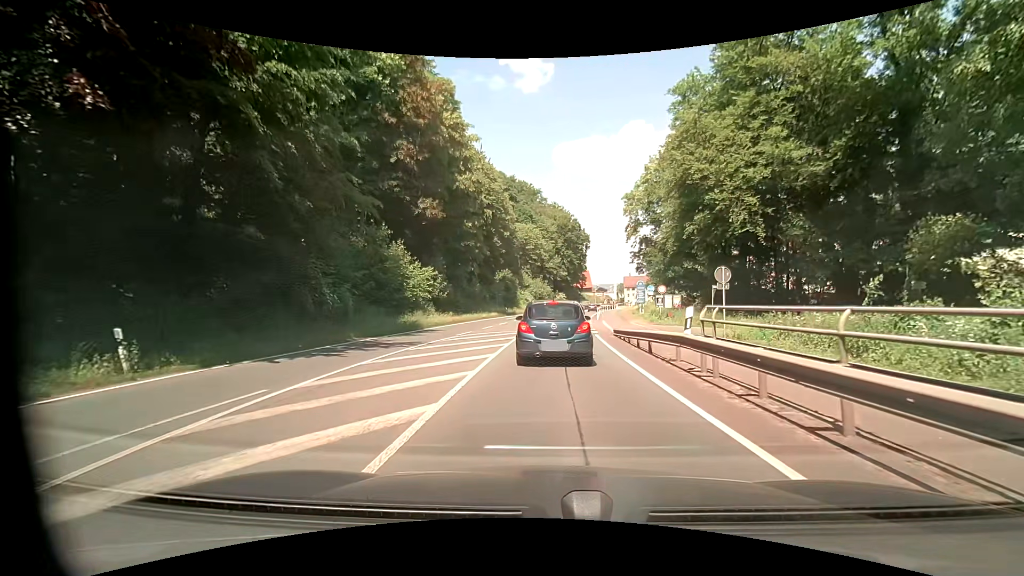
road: primary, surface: asphalt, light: Day
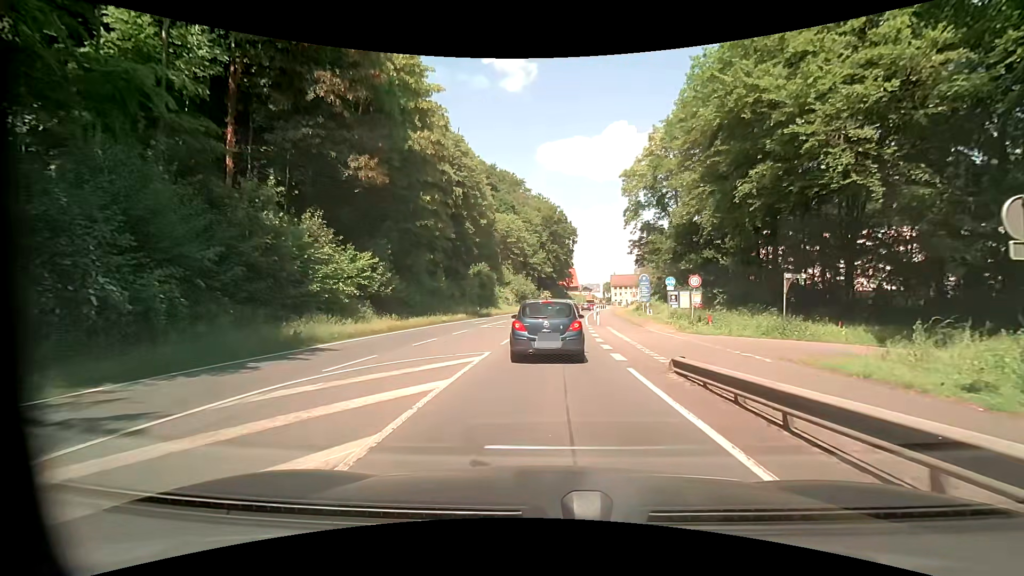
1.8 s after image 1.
(+0.1, +12.6) m; 0°
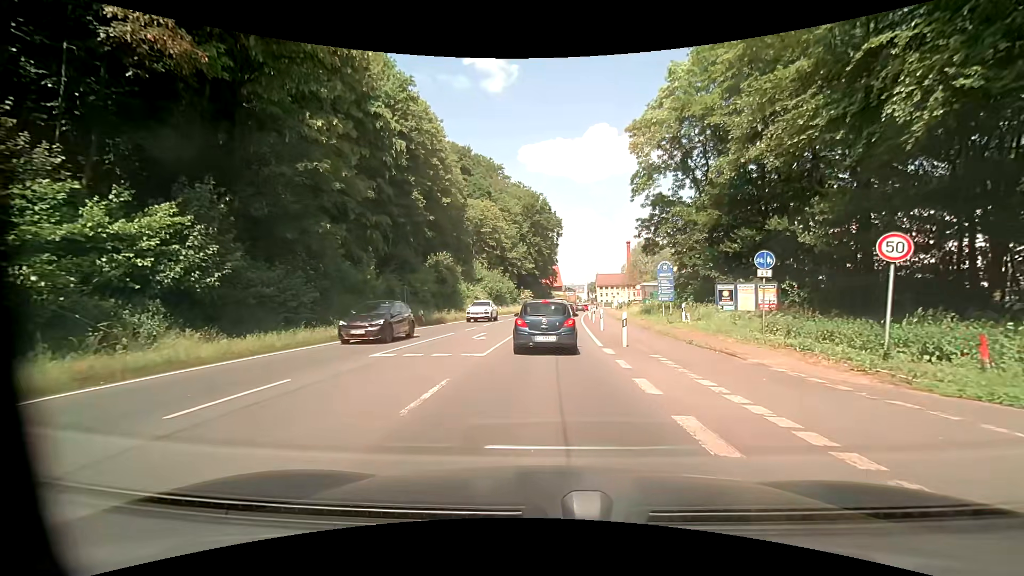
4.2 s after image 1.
(+0.6, +16.6) m; +3°
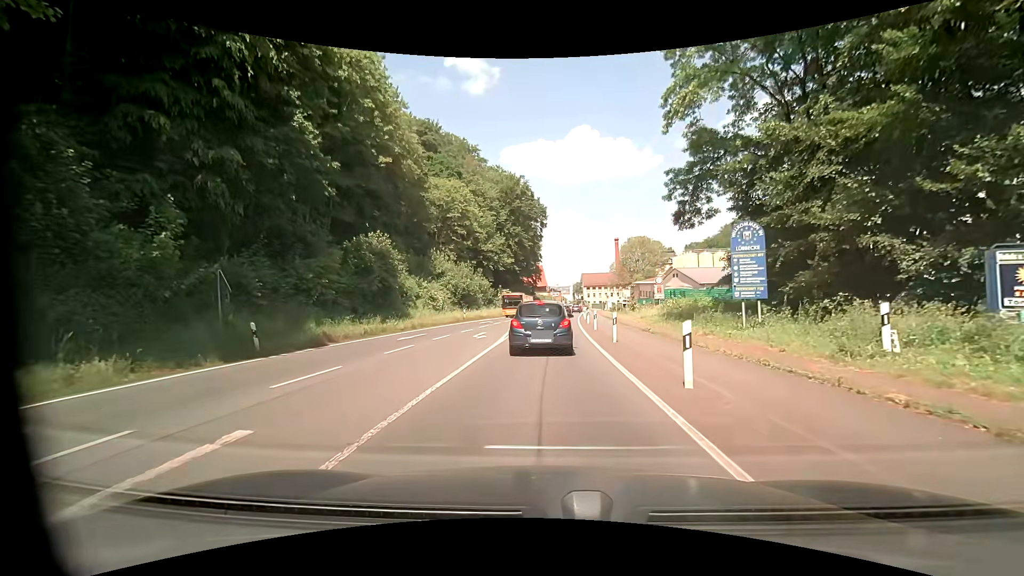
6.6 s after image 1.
(+0.3, +17.9) m; +1°
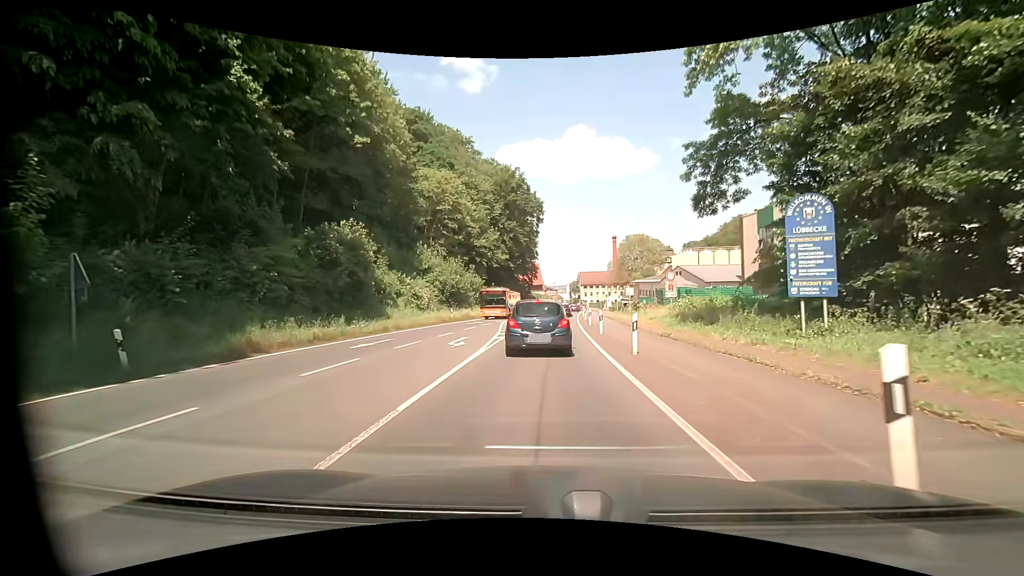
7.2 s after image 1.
(0.0, +4.8) m; 0°
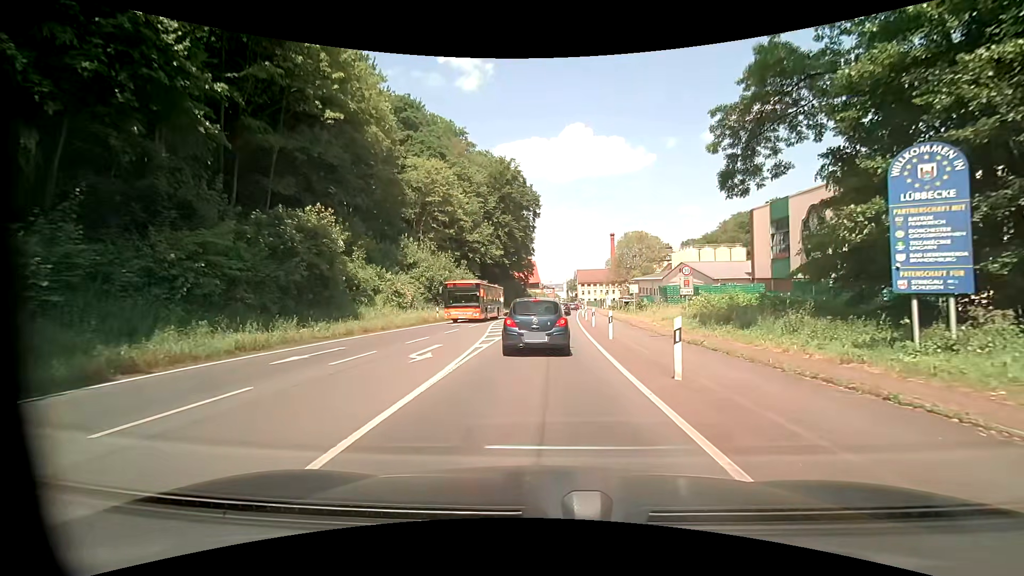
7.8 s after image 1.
(+0.1, +4.6) m; +1°
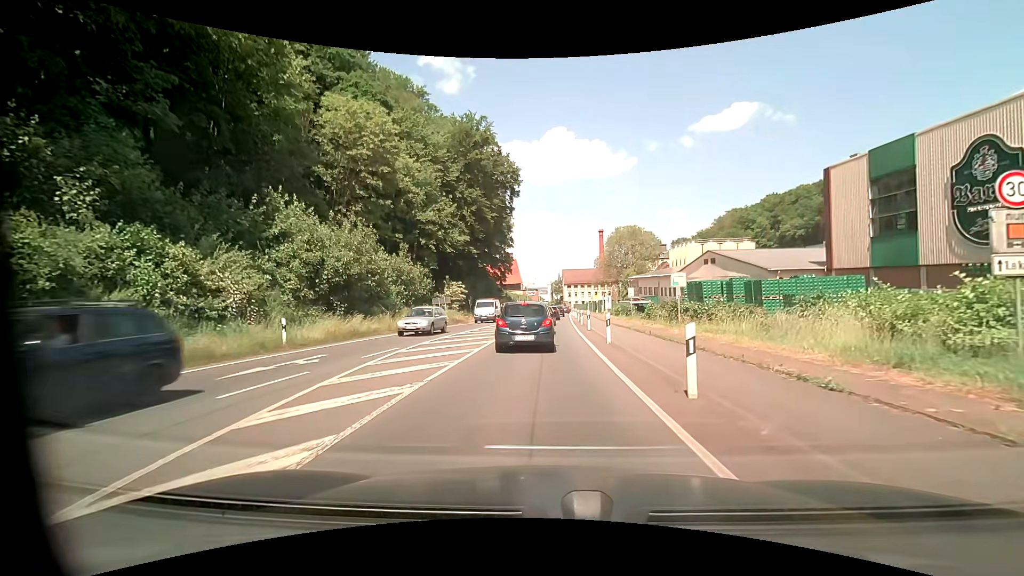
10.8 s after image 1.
(+0.7, +21.6) m; +3°
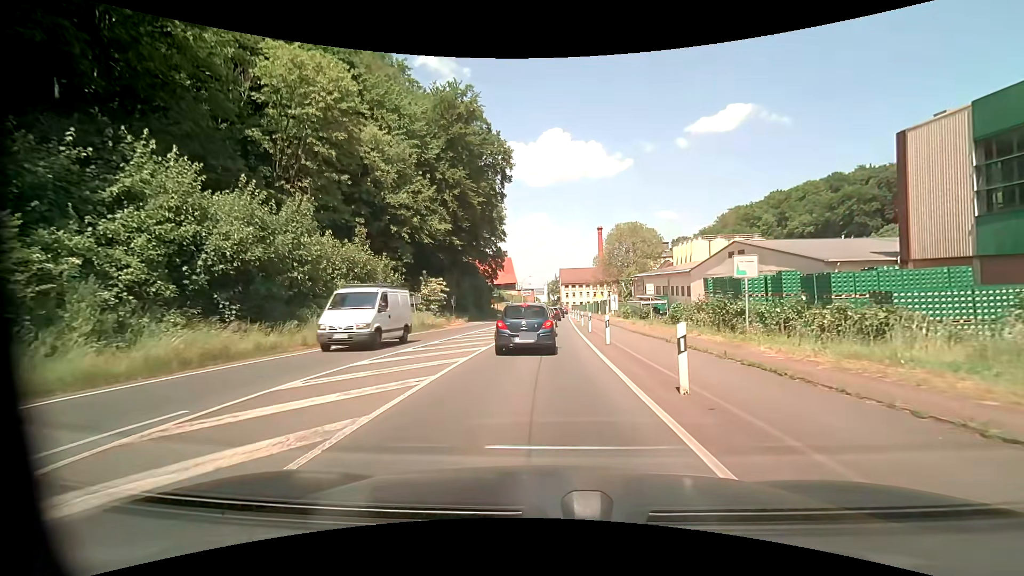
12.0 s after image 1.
(+0.1, +9.8) m; +1°
(0, +10) (0, +20) (0, +30) (0, +40) (+1, +50) (+1, +60) (+1, +70) (+2, +80) (+2, +90) (+3, +100) m
